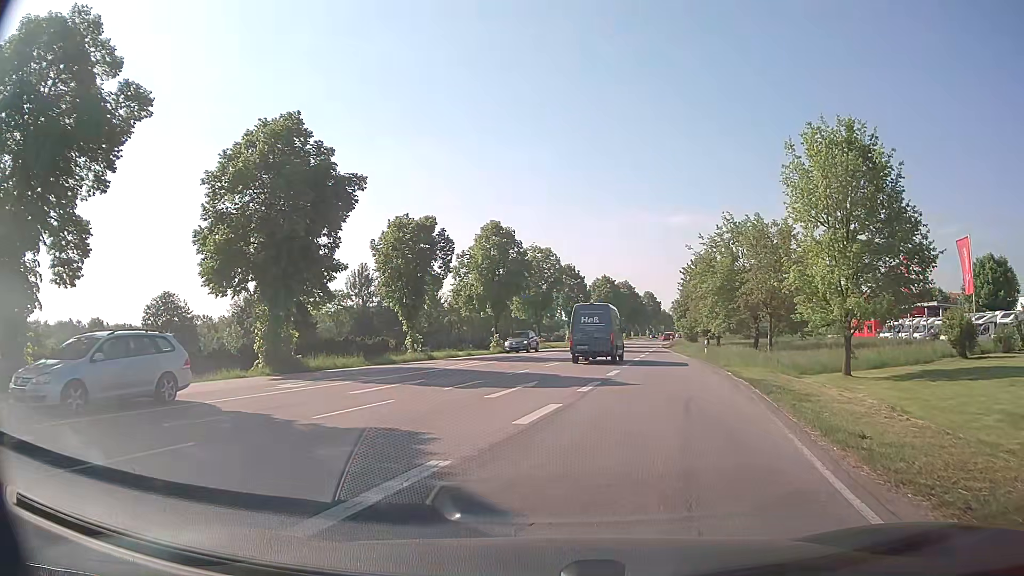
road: tertiary_link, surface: asphalt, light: Day
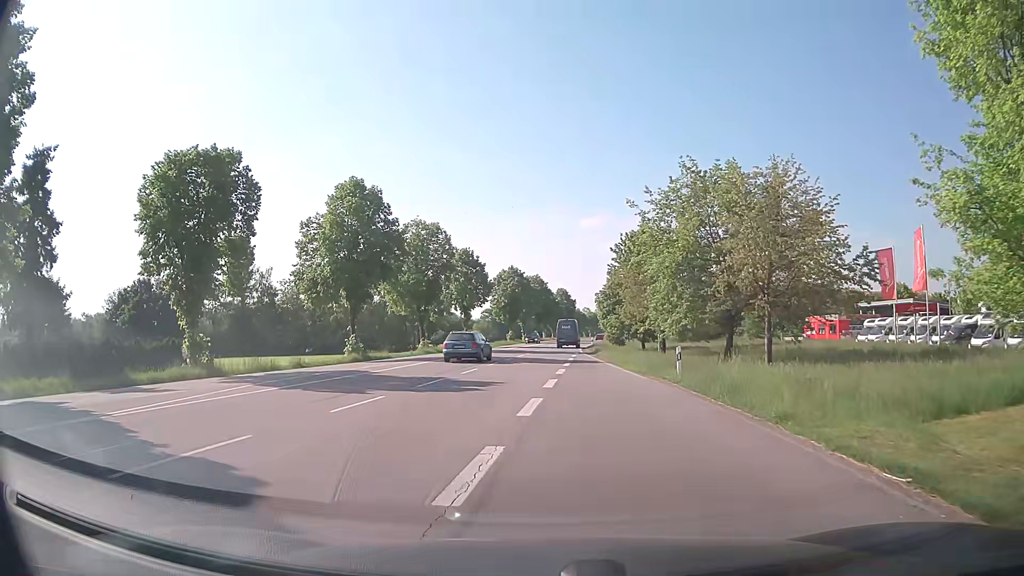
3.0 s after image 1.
(+1.9, +16.6) m; +7°
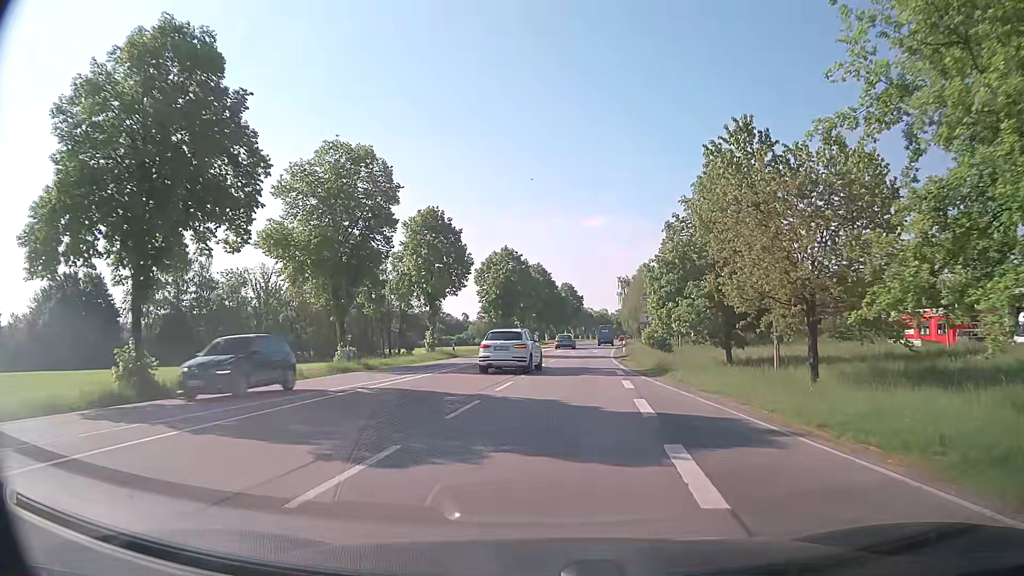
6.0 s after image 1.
(-0.3, +24.4) m; 0°
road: secondary
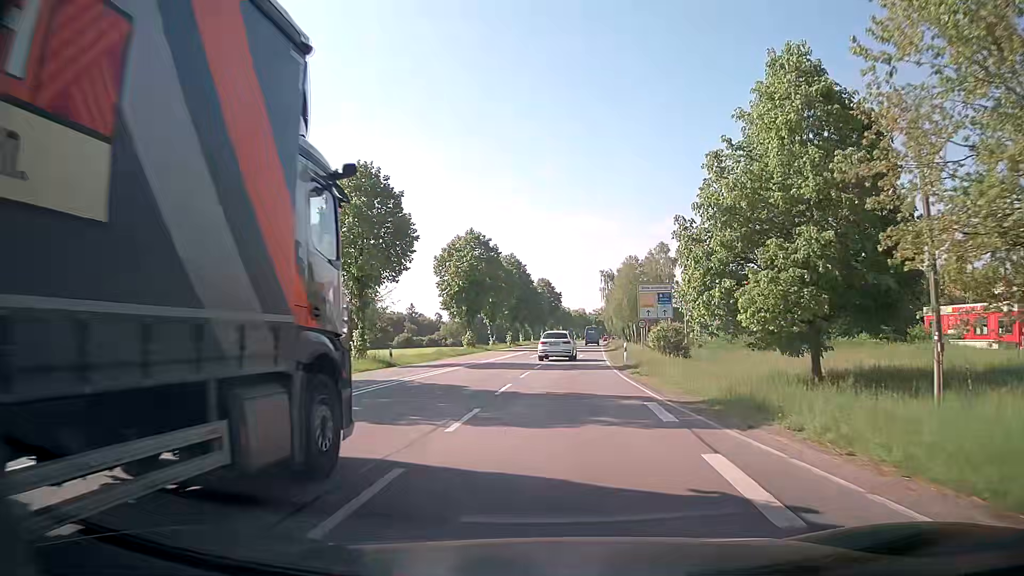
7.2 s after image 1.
(+0.3, +12.8) m; +3°
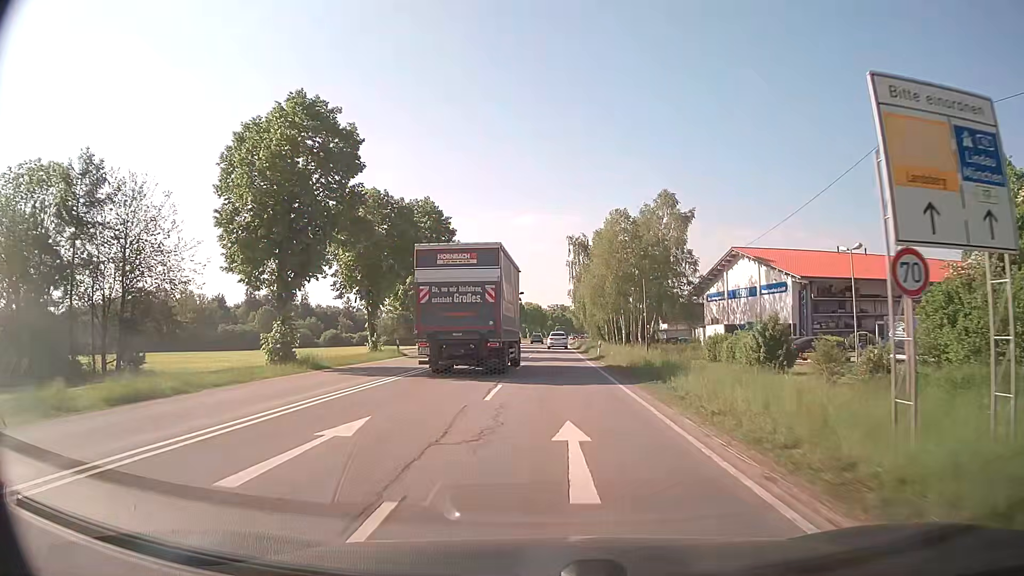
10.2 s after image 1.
(+1.2, +37.2) m; +4°
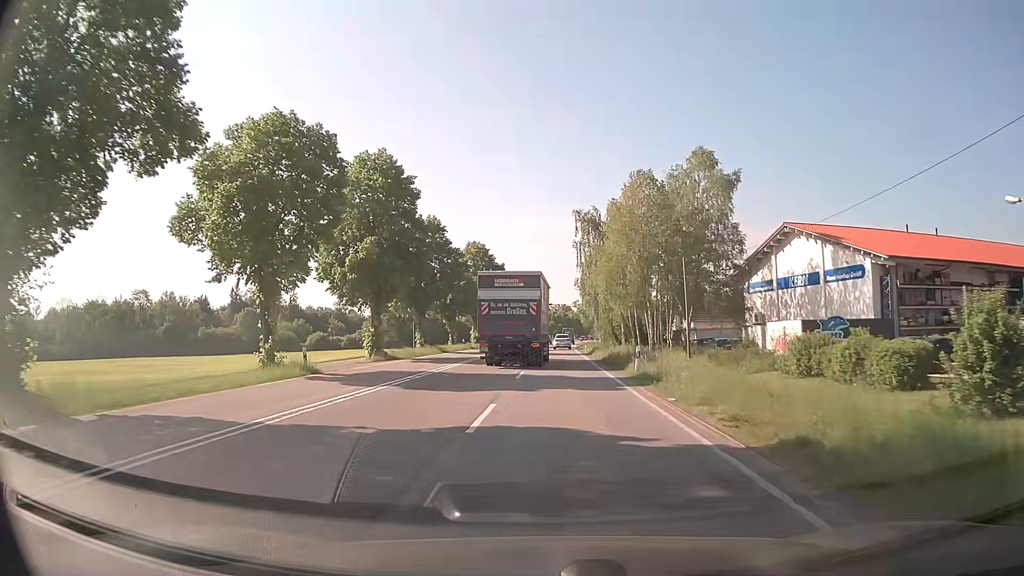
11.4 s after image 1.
(0.0, +16.1) m; 0°
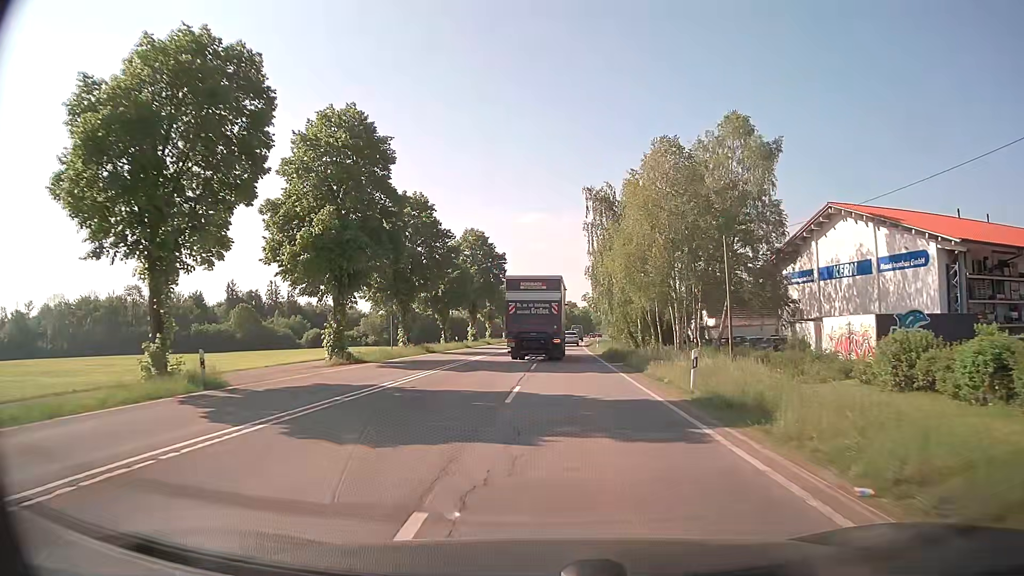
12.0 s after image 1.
(0.0, +8.2) m; 0°
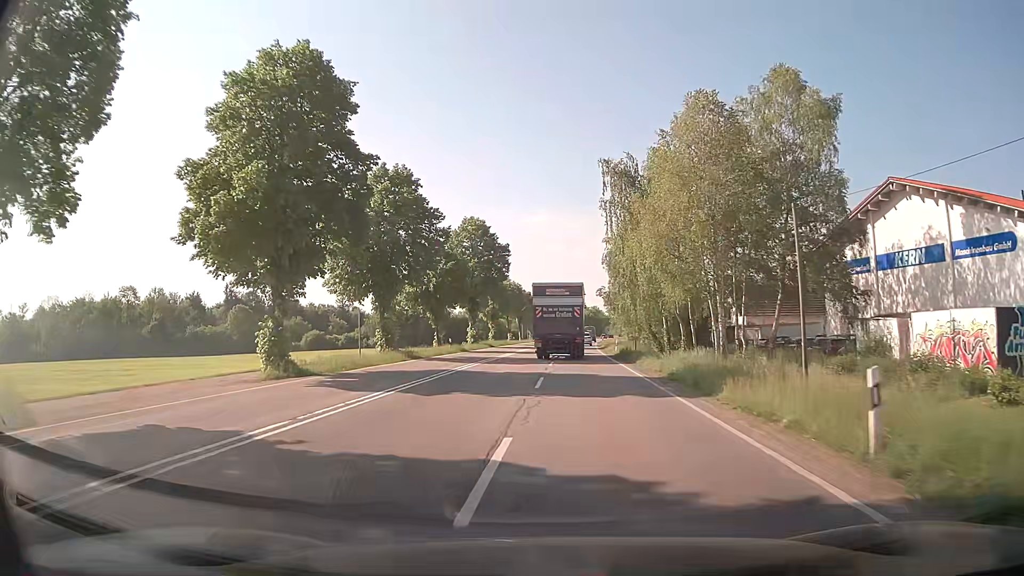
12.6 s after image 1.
(0.0, +8.4) m; -1°
(0, +10) (0, +20) (0, +30) (0, +40) (0, +50) (0, +60) (+1, +70) (+2, +80) (+2, +90) (+3, +100) m
